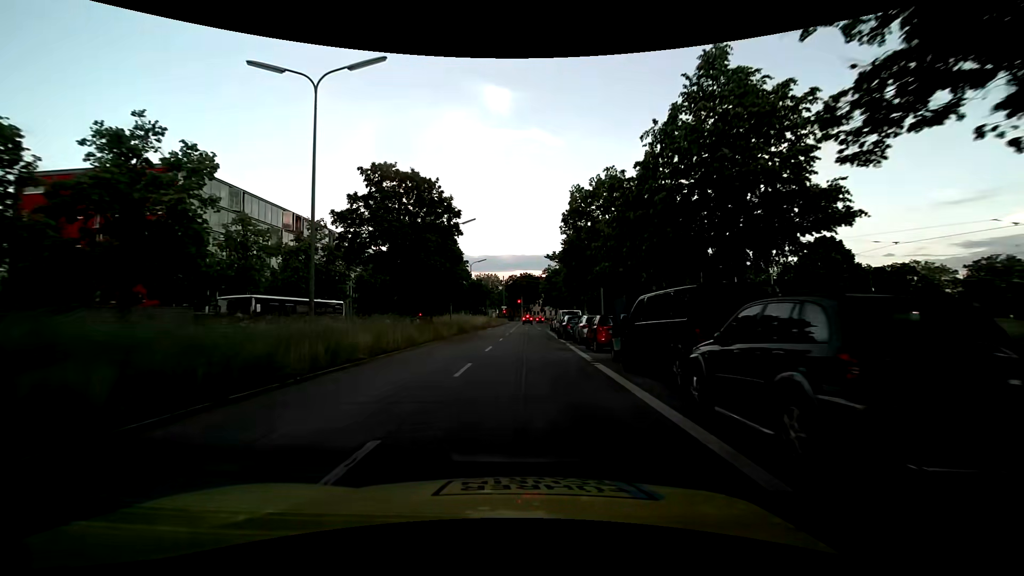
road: secondary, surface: asphalt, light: Day
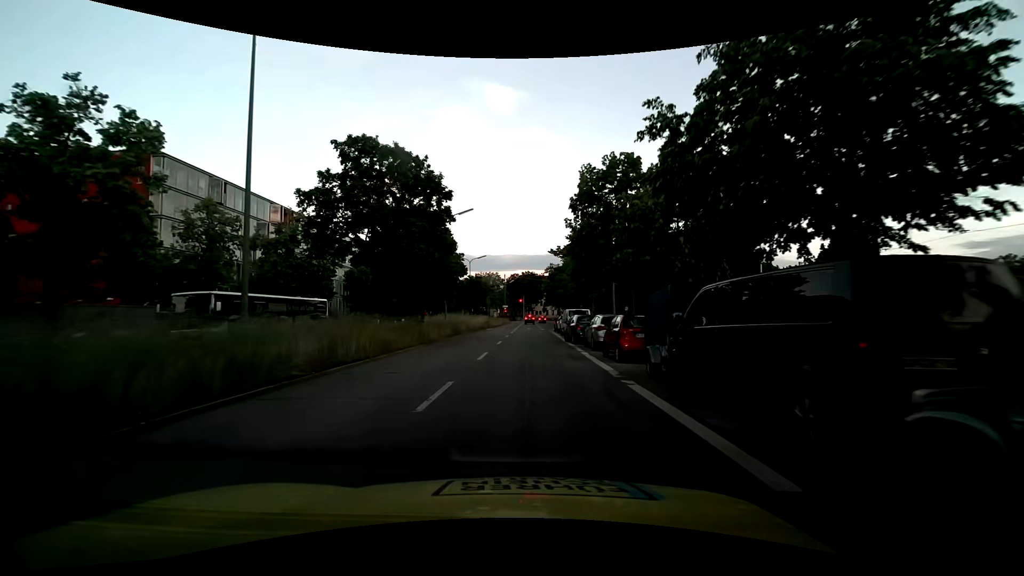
(-0.1, +4.2) m; -1°
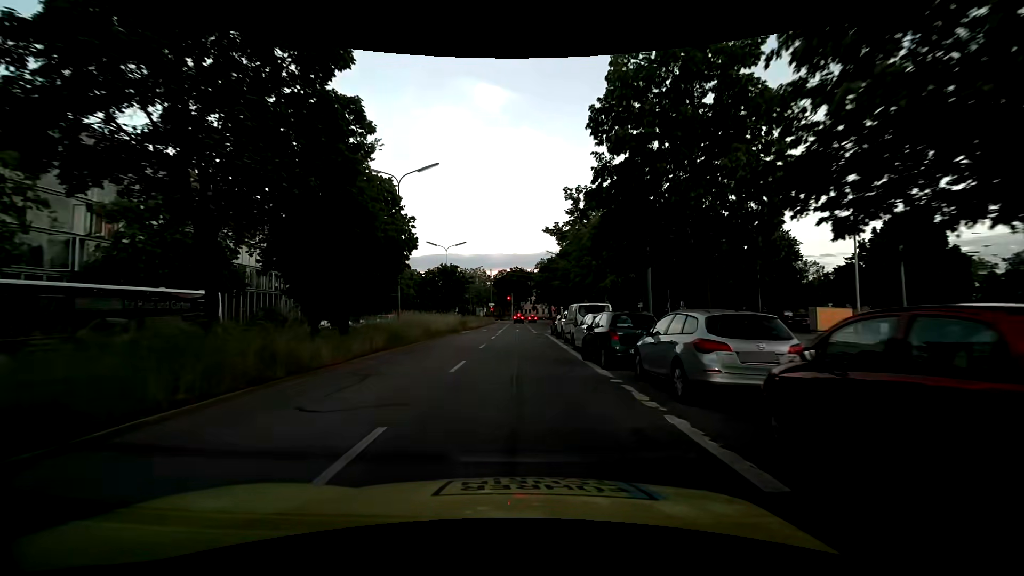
(+0.1, +12.7) m; +1°
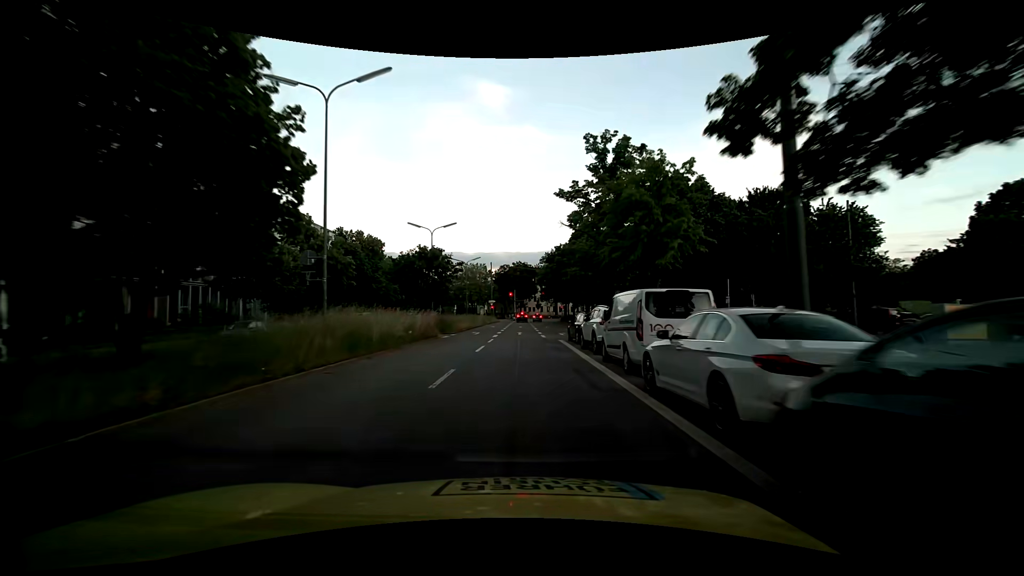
(-0.1, +11.9) m; +1°
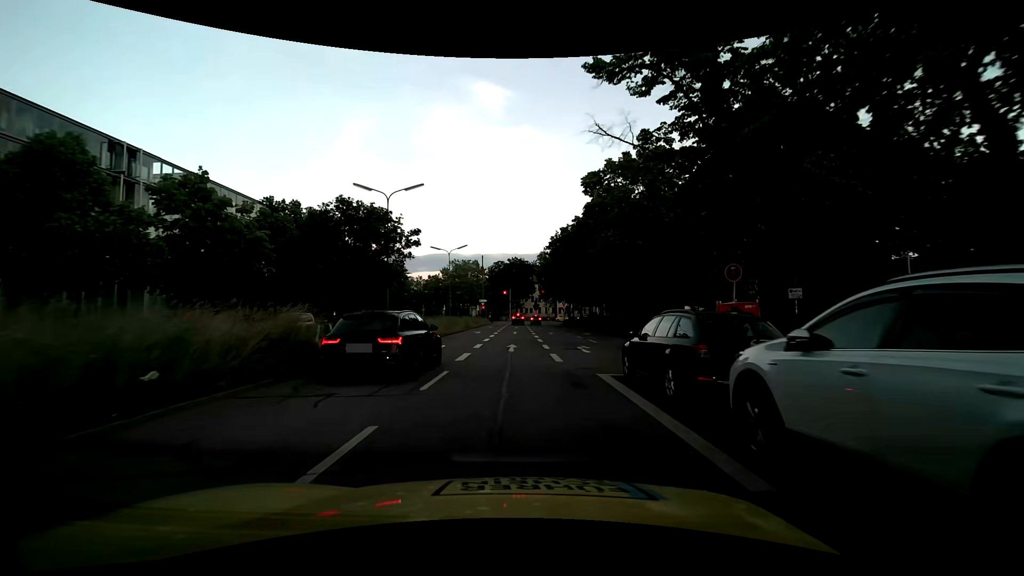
(-0.3, +15.1) m; -2°
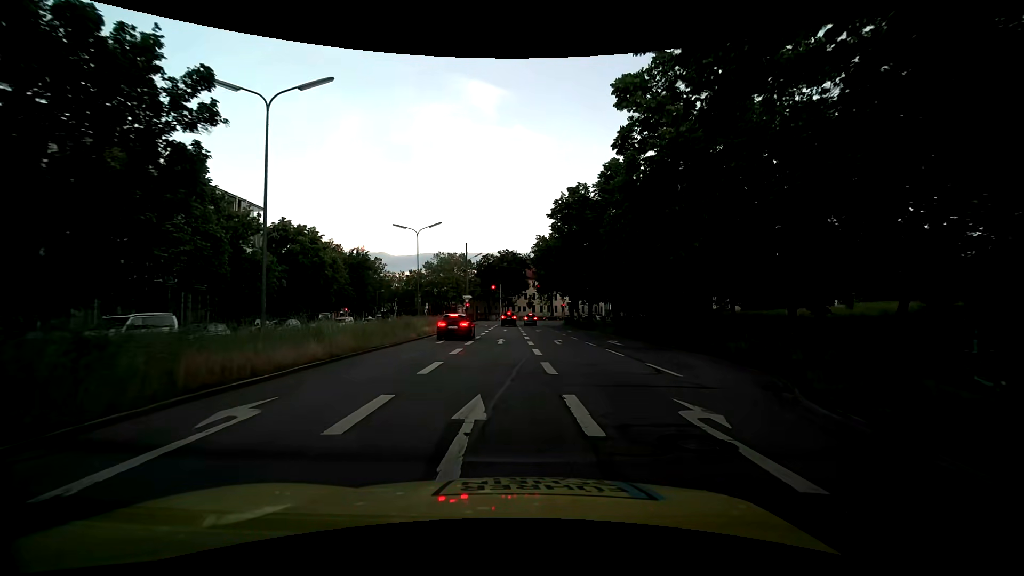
(+0.3, +15.4) m; +2°
